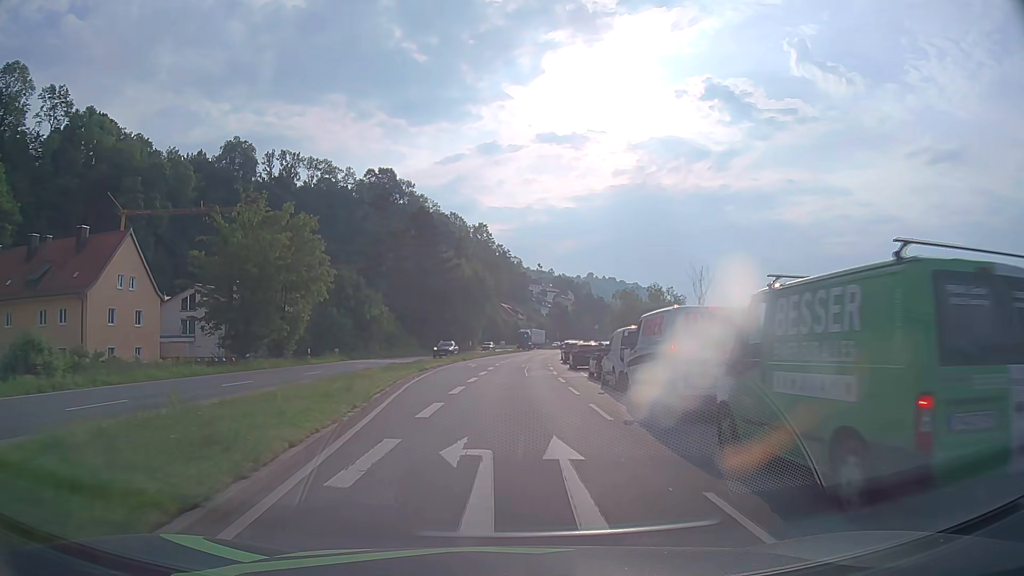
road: primary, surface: asphalt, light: Day
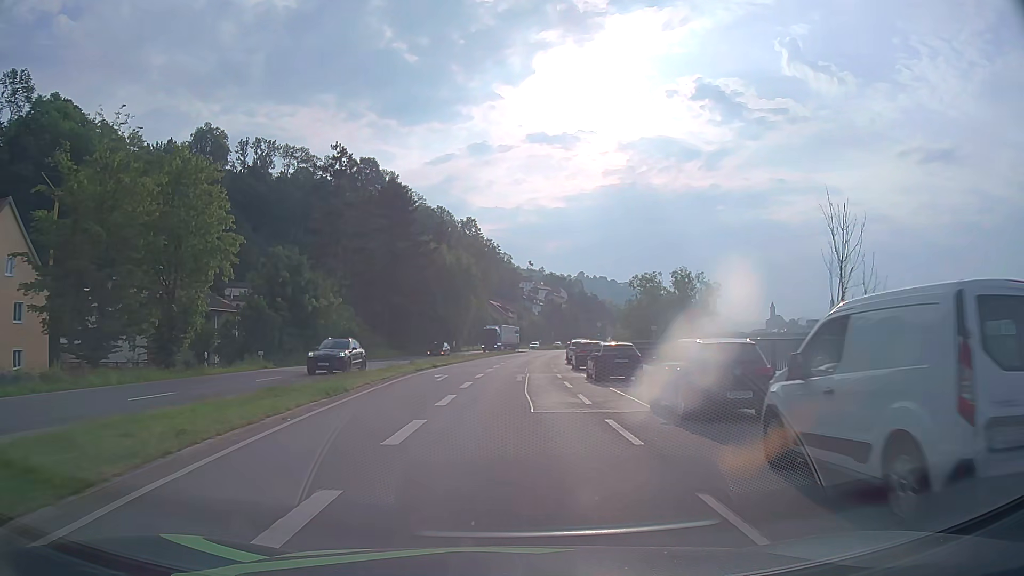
(+0.1, +15.1) m; +1°
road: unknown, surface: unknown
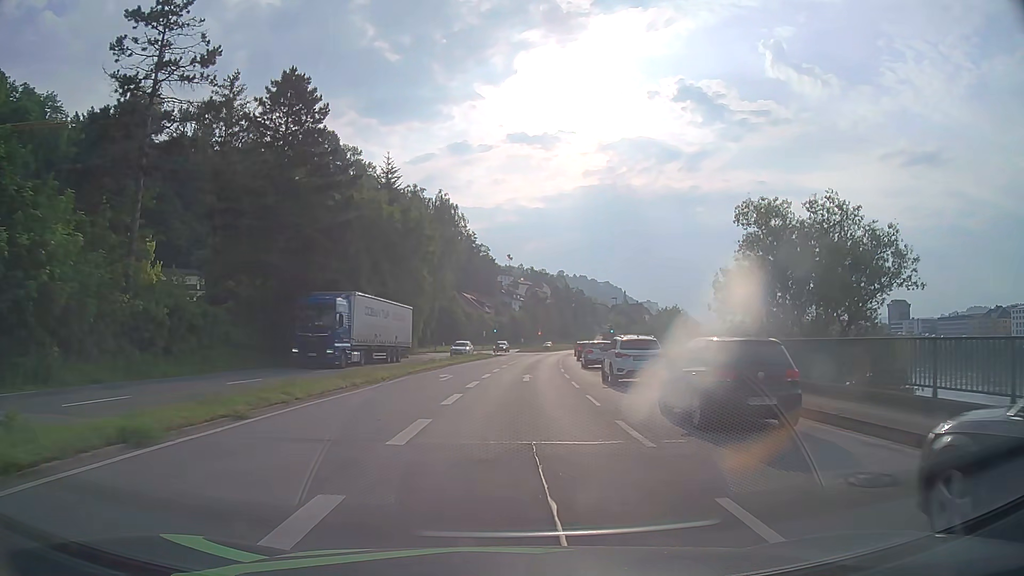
(+0.5, +30.4) m; +2°
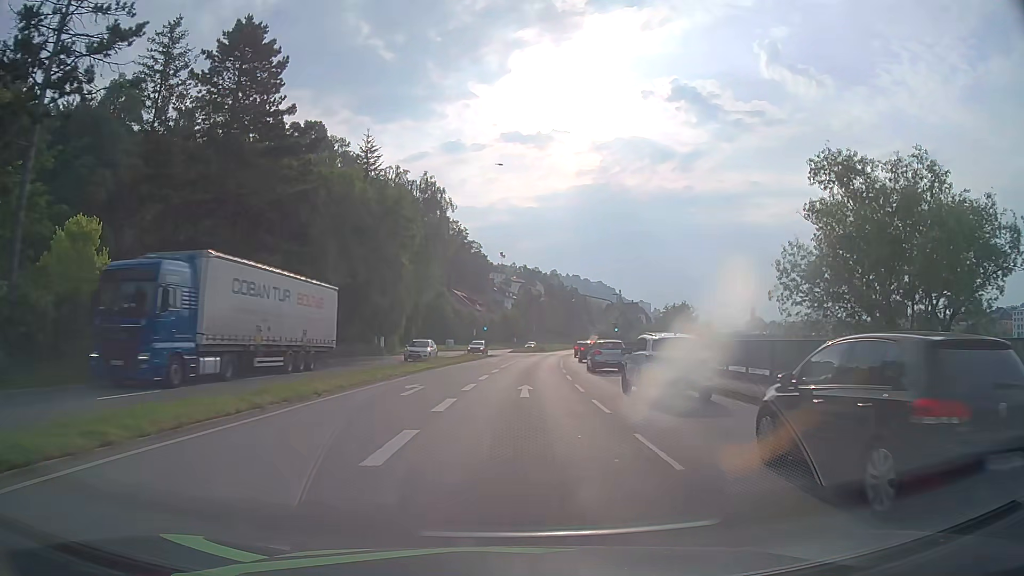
(0.0, +7.6) m; +1°
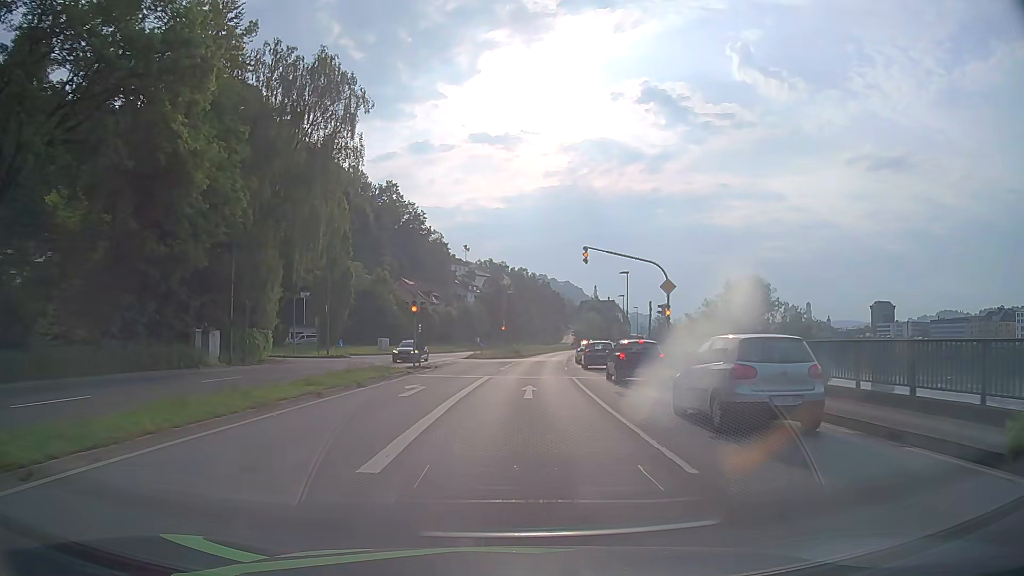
(+0.7, +30.3) m; +3°
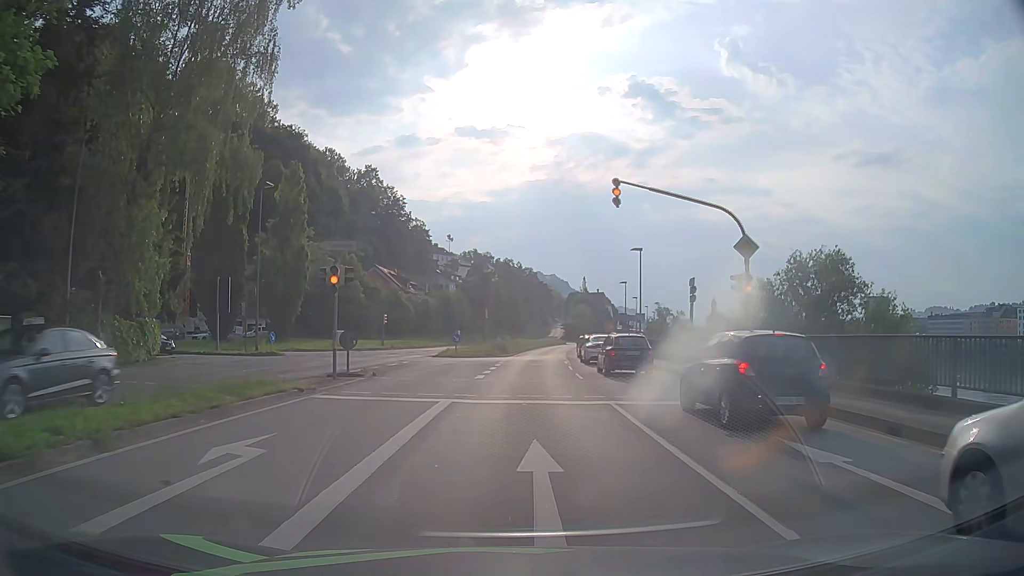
(+0.2, +12.4) m; +1°
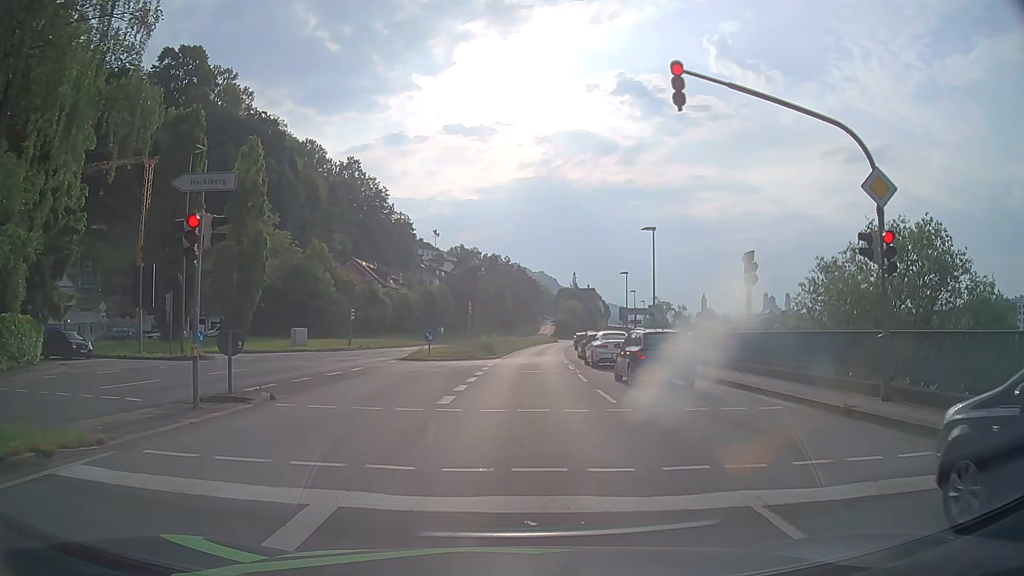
(+0.1, +8.2) m; 0°
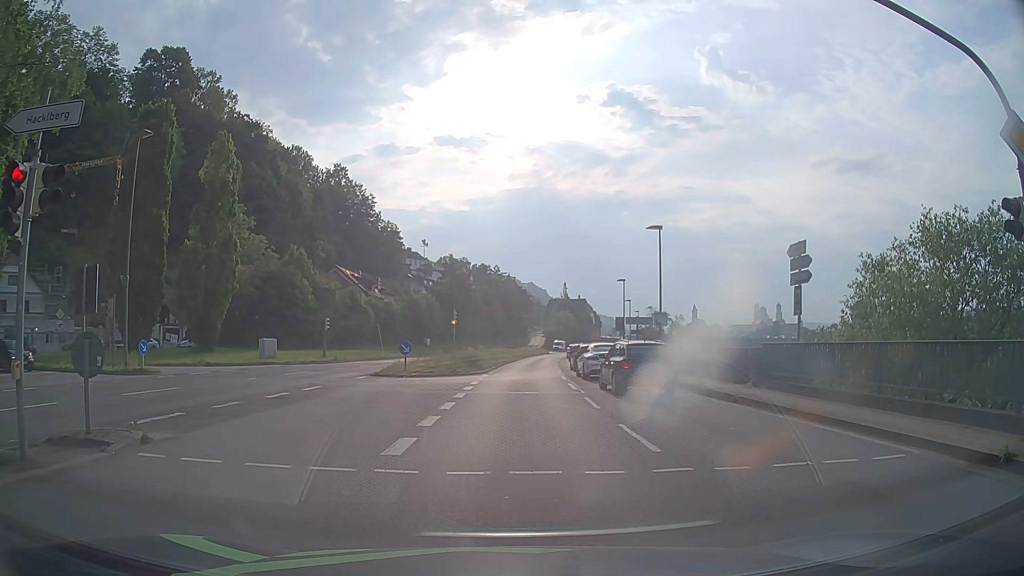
(+0.1, +4.3) m; -1°
